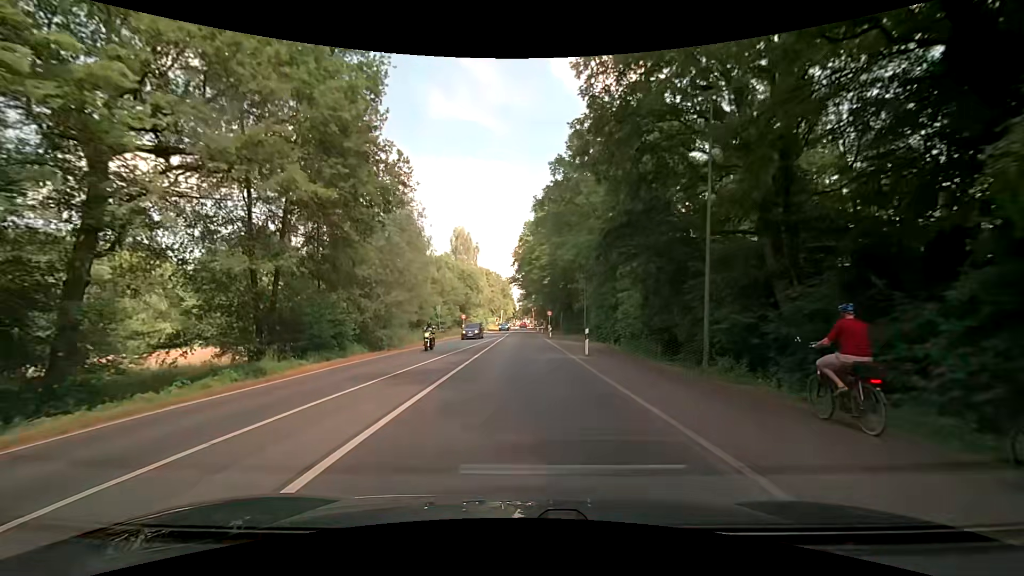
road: secondary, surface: asphalt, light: Day
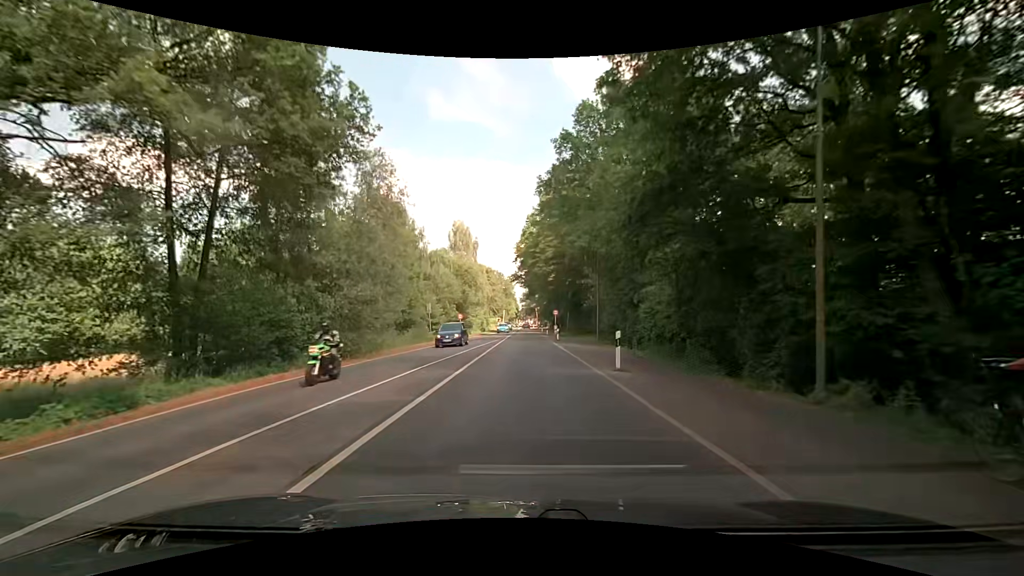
(0.0, +6.4) m; -1°
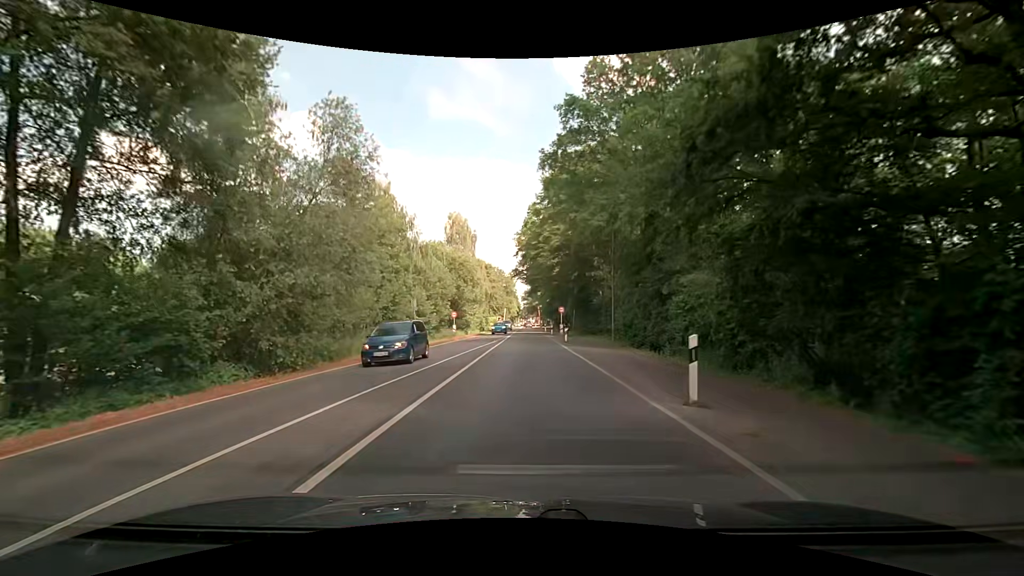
(+0.1, +6.4) m; 0°
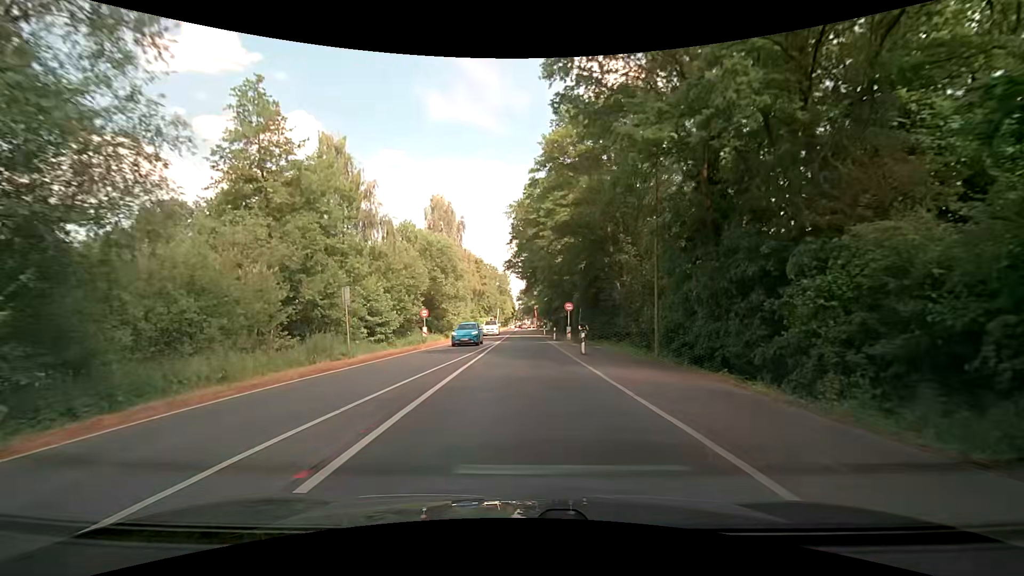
(+0.2, +13.0) m; +1°
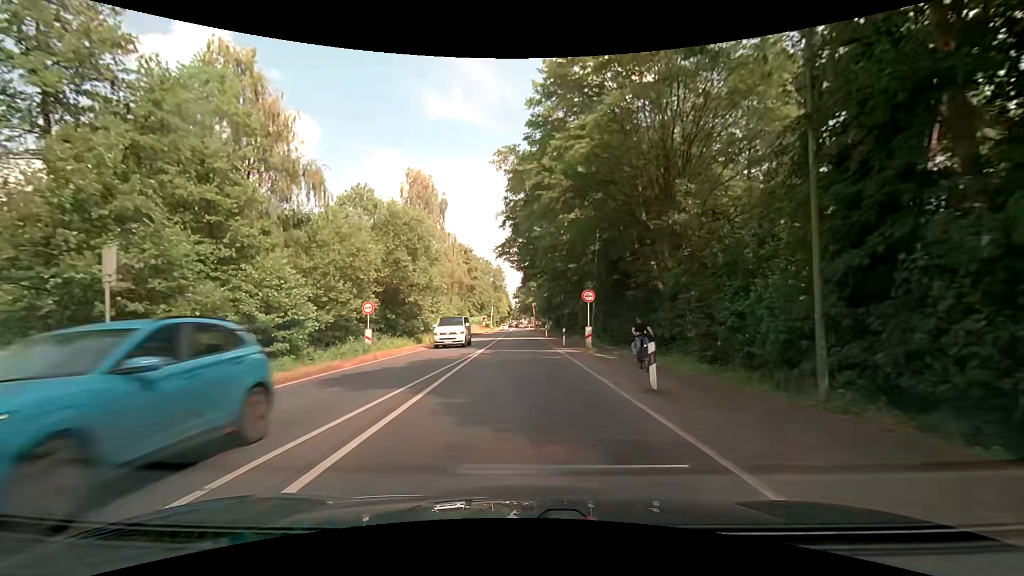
(+0.1, +13.0) m; +1°
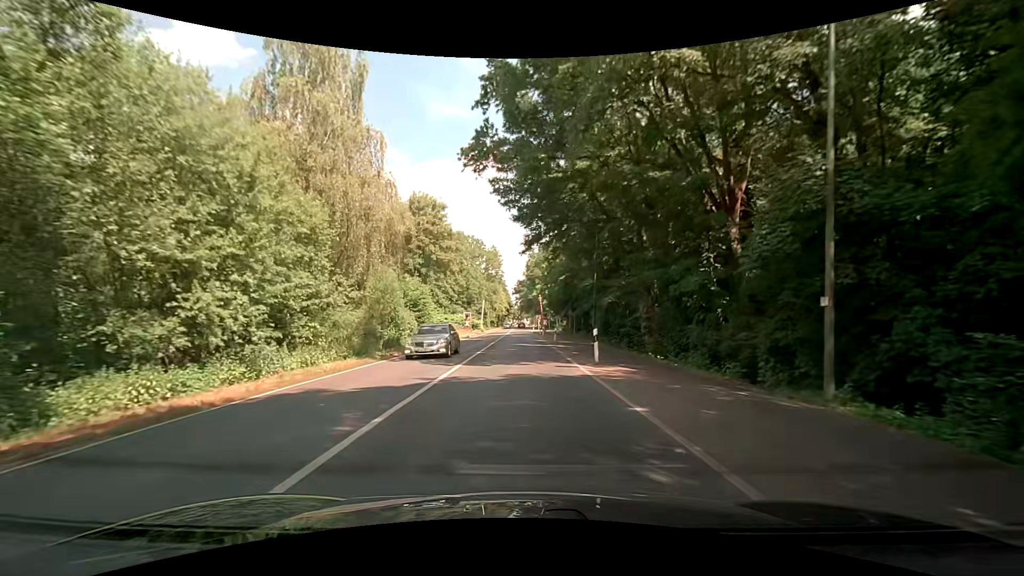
(-0.1, +33.0) m; -1°
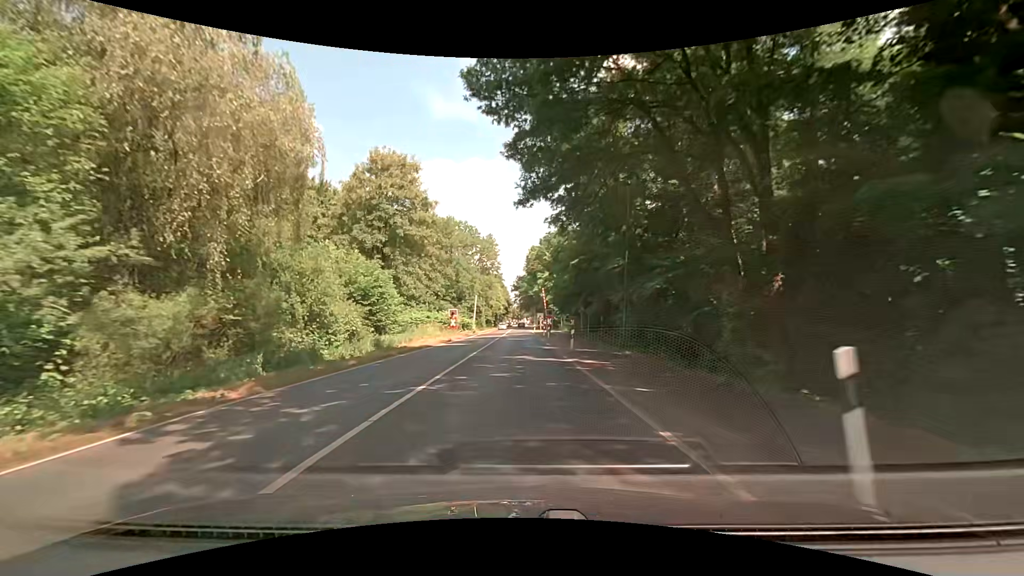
(+0.1, +13.5) m; 0°
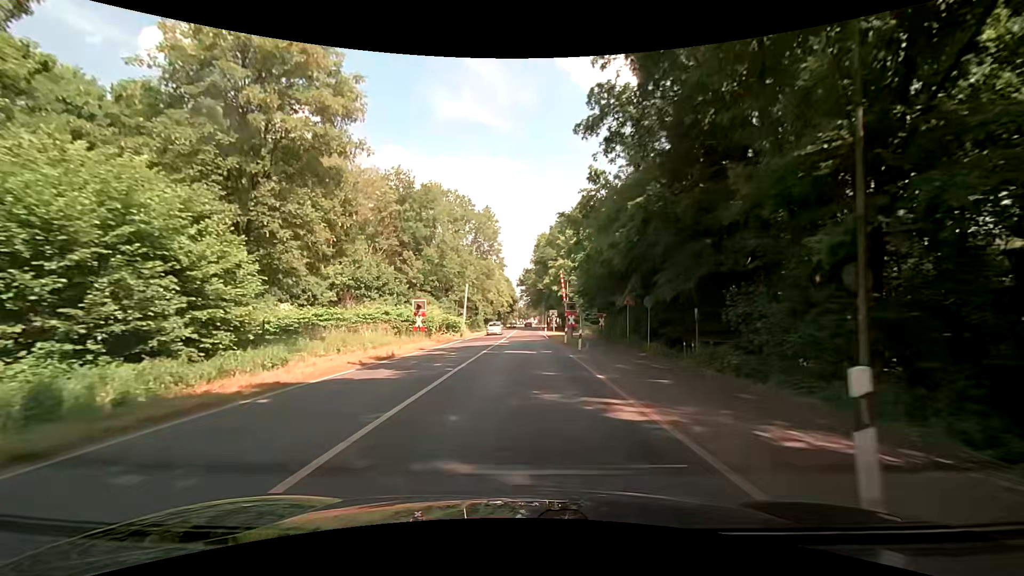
(-0.2, +20.5) m; -1°
(0, +10) (0, +20) (0, +30) (+1, +40) (+1, +50) (+1, +60) (+1, +70) (+1, +80) (+2, +90) (+2, +100) m
